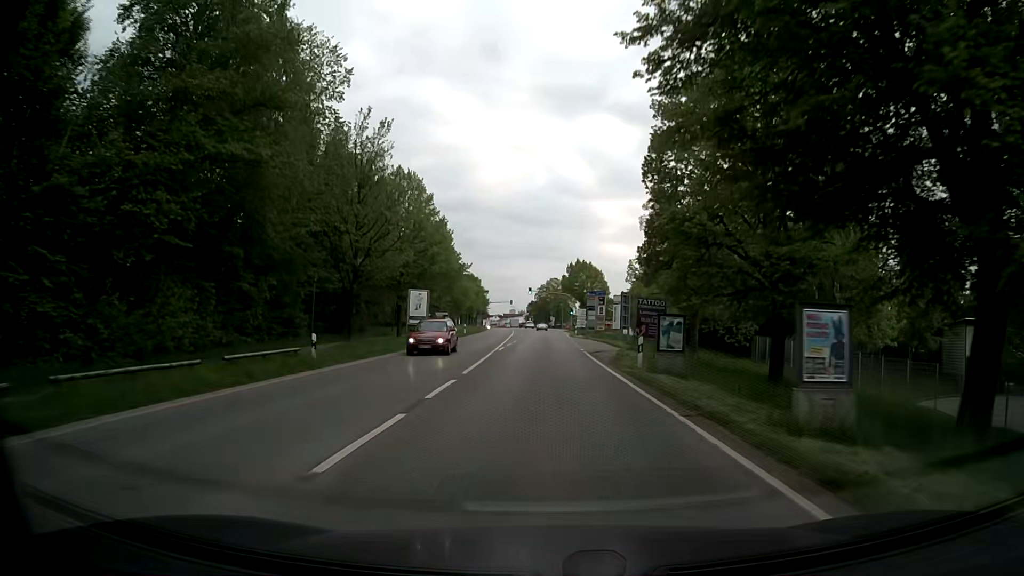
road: secondary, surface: asphalt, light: Day
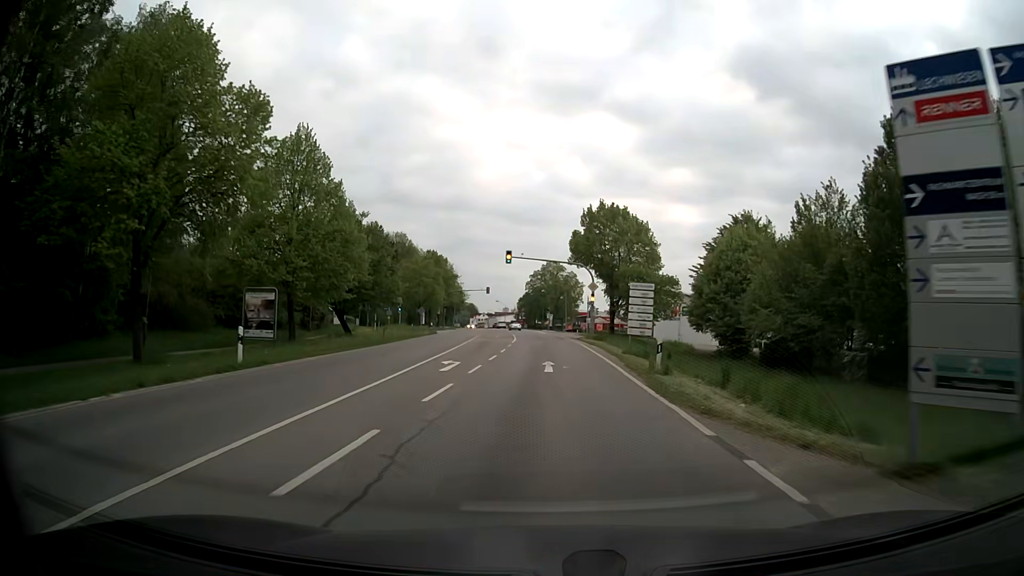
(-0.1, +52.0) m; 0°
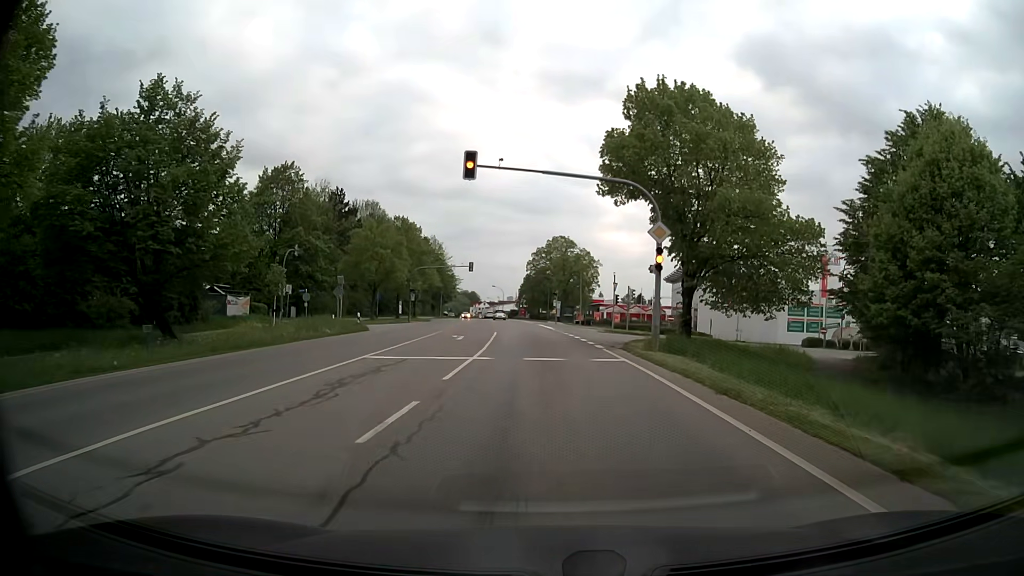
(0.0, +27.8) m; 0°
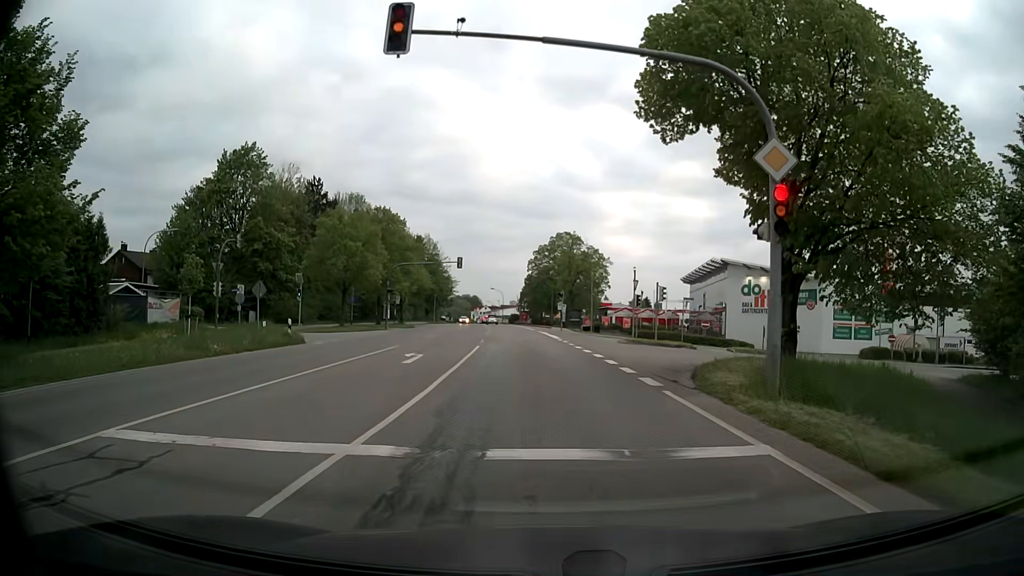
(0.0, +11.0) m; 0°
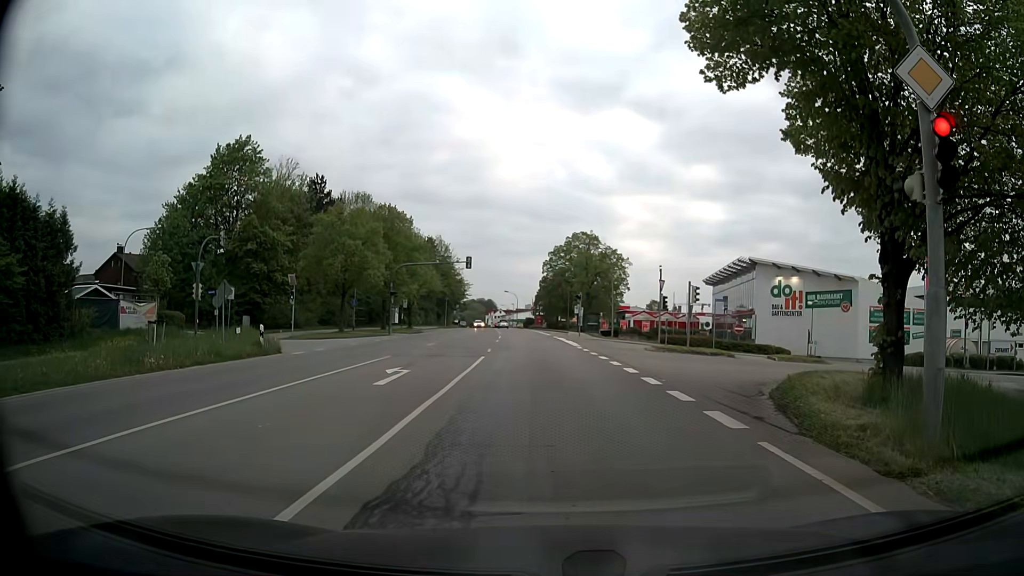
(0.0, +4.1) m; -1°
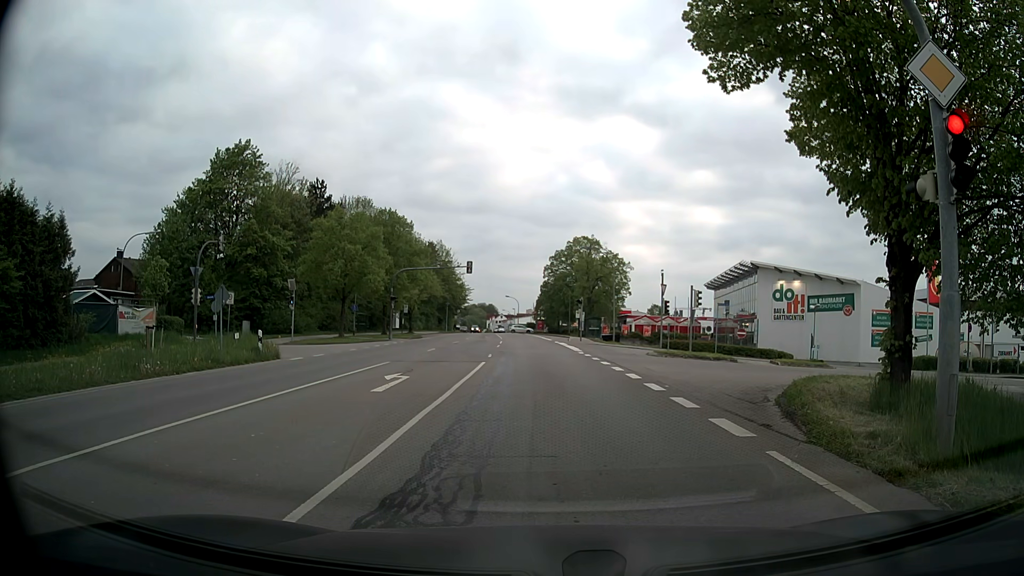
(0.0, +0.3) m; 0°
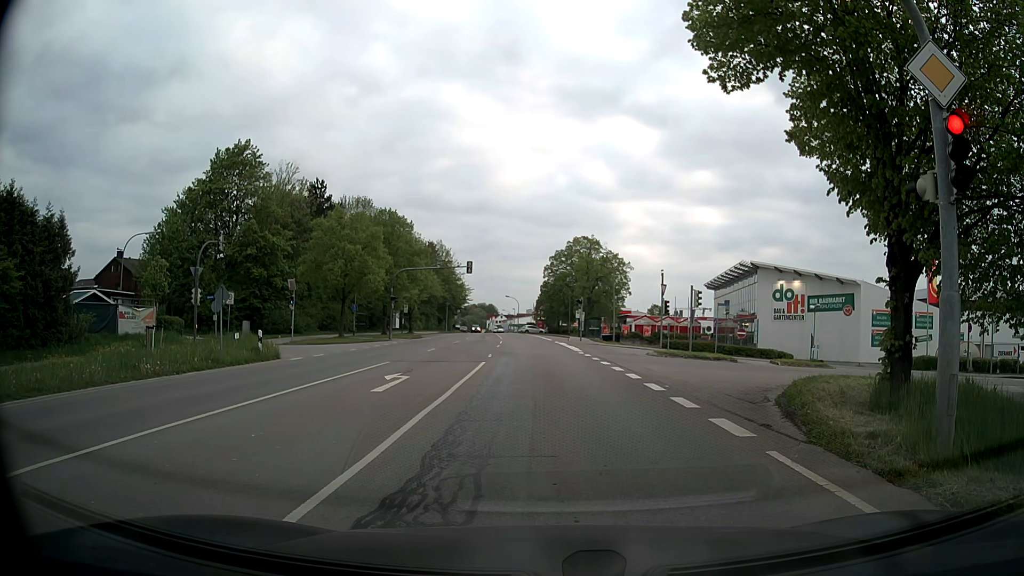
(0.0, 0.0) m; 0°
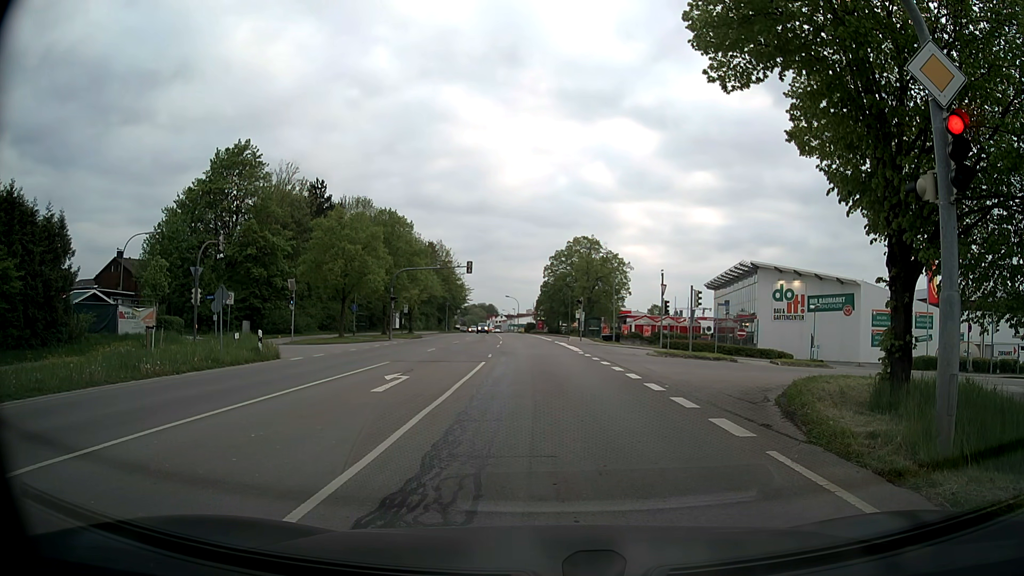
(0.0, 0.0) m; 0°
(0, +10) (0, +20) (0, +30) (0, +40) (-1, +50) (-1, +60) (-2, +70) (-3, +80) (-4, +90) (-5, +100) m
